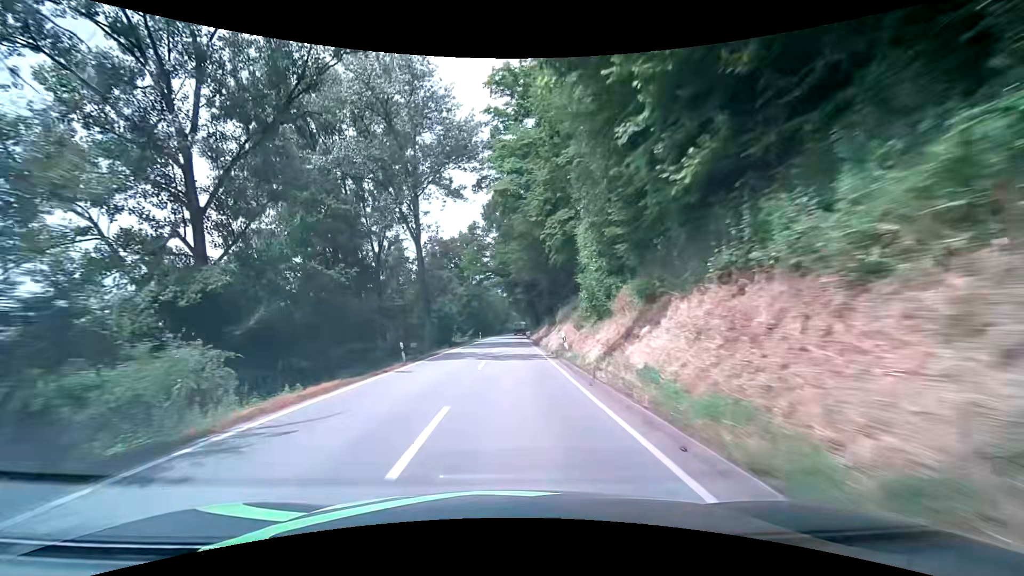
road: secondary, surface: asphalt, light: Day
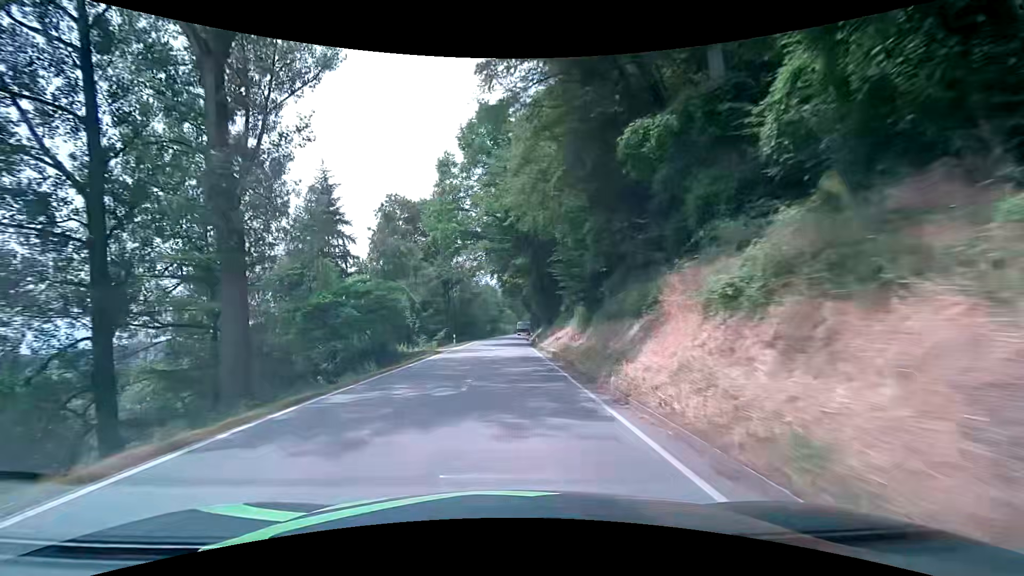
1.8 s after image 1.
(+0.1, +29.9) m; +1°
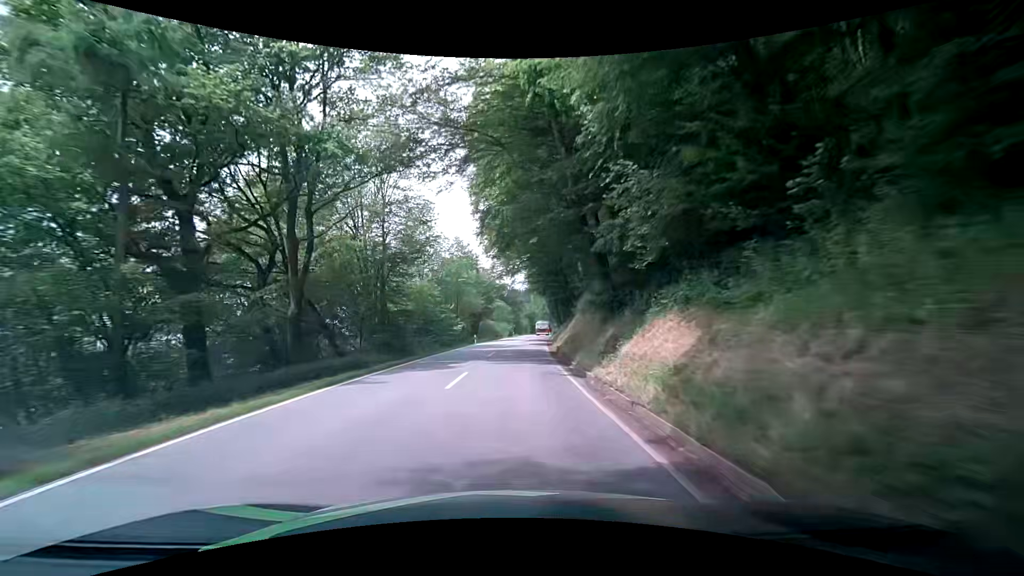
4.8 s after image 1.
(+0.1, +49.4) m; +1°
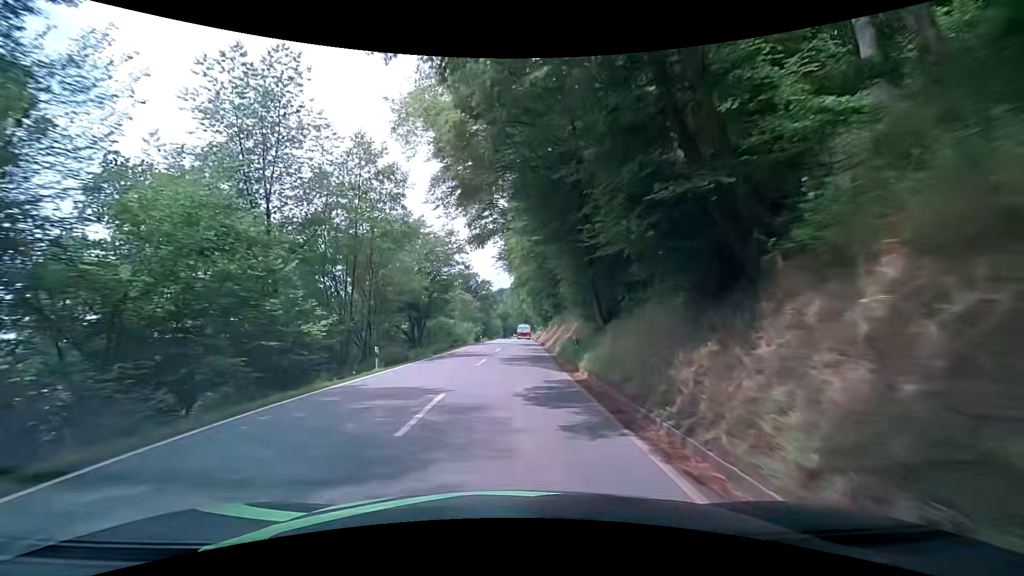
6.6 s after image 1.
(+0.4, +29.3) m; +2°
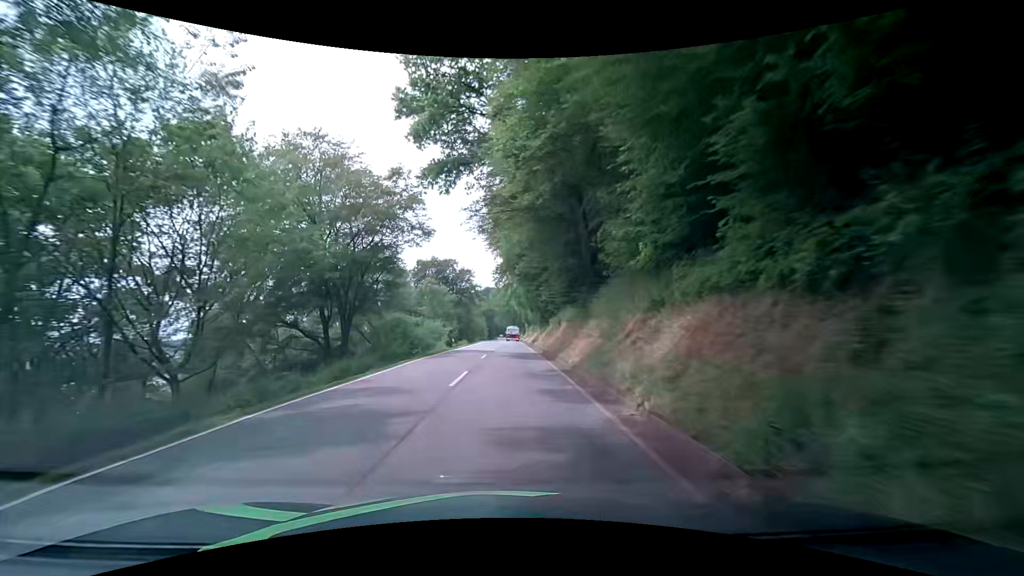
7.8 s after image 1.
(+0.4, +19.3) m; +2°
(0, +10) (0, +20) (0, +30) (0, +40) (0, +50) (0, +60) (0, +70) (0, +80) (+1, +90) (+1, +100) m
